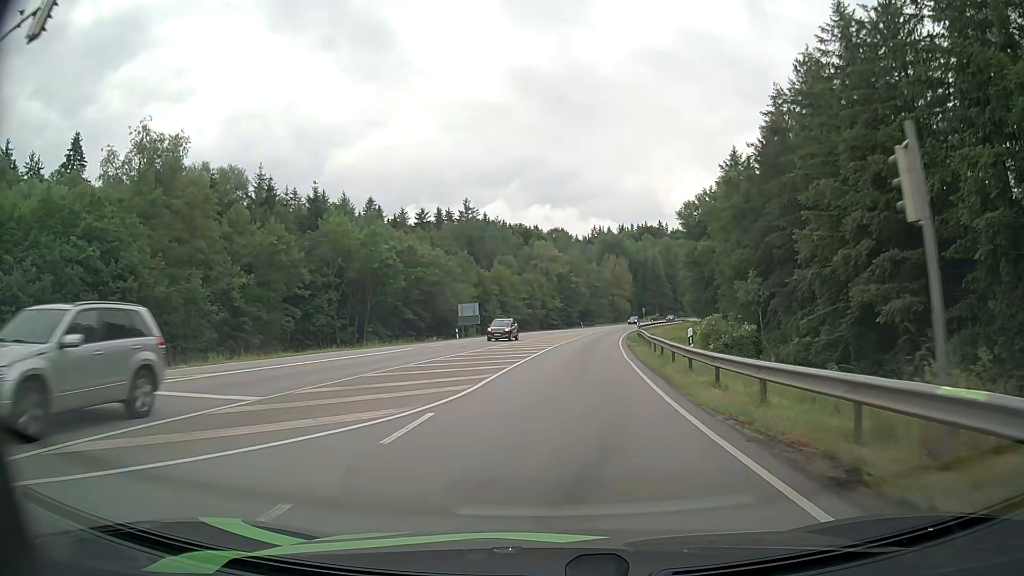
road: secondary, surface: asphalt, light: Day
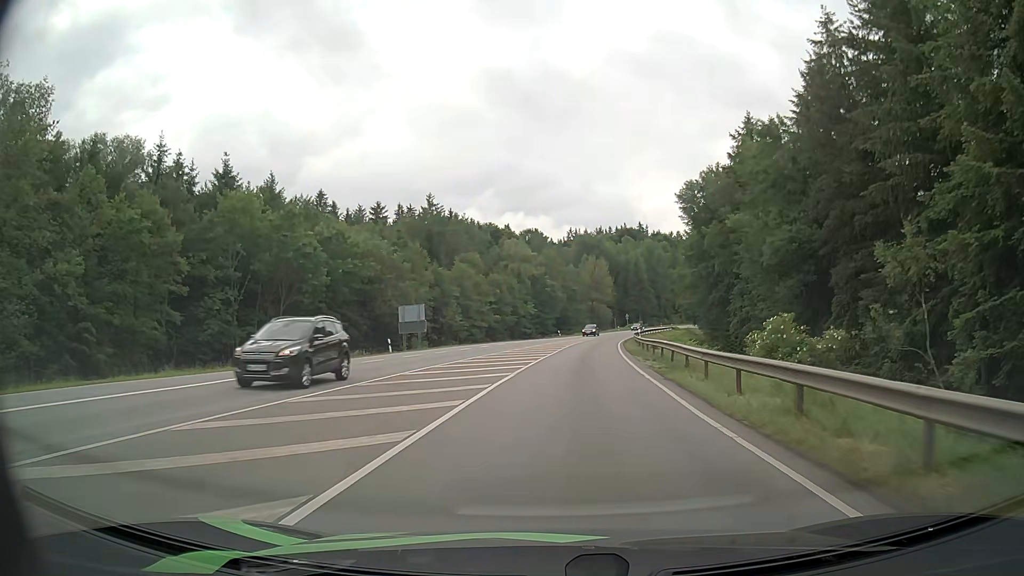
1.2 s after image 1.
(+0.4, +17.7) m; +3°
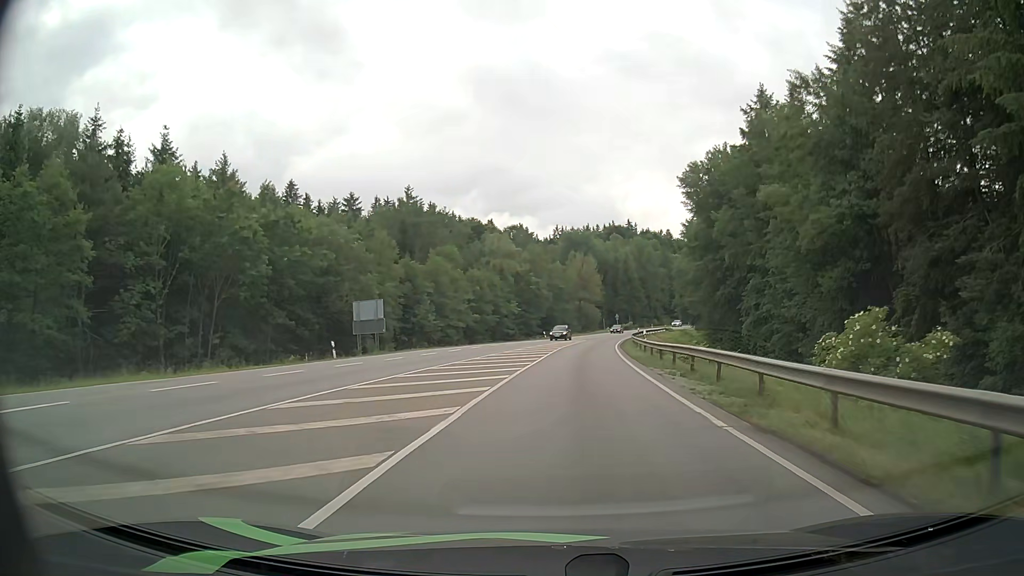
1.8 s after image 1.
(0.0, +9.3) m; +1°
(0, +10) (0, +20) (+1, +30) (+2, +40) (+3, +50) (+4, +60) (+5, +70) (+7, +80) (+9, +89) (+11, +99) m
